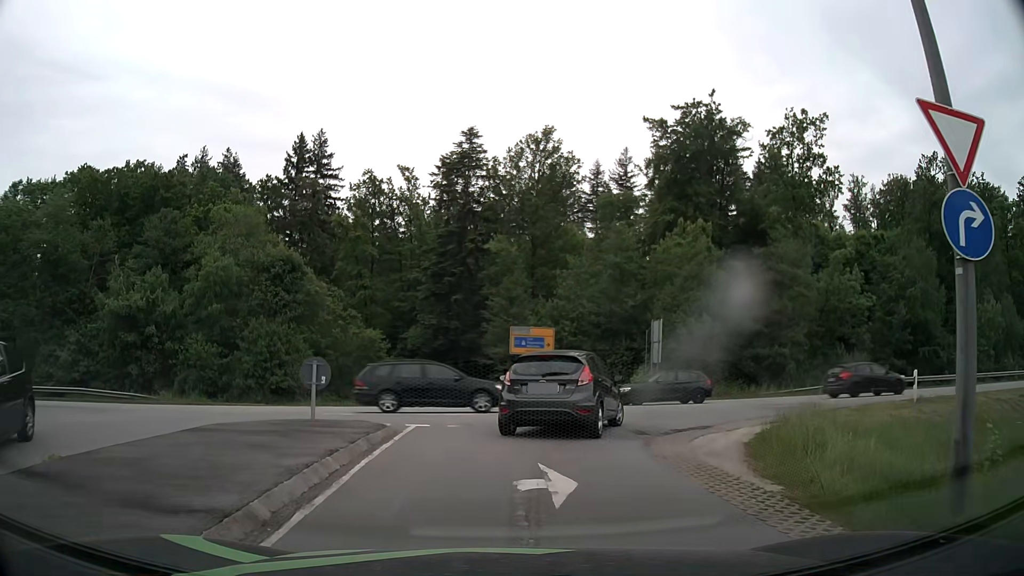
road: residential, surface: asphalt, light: Day
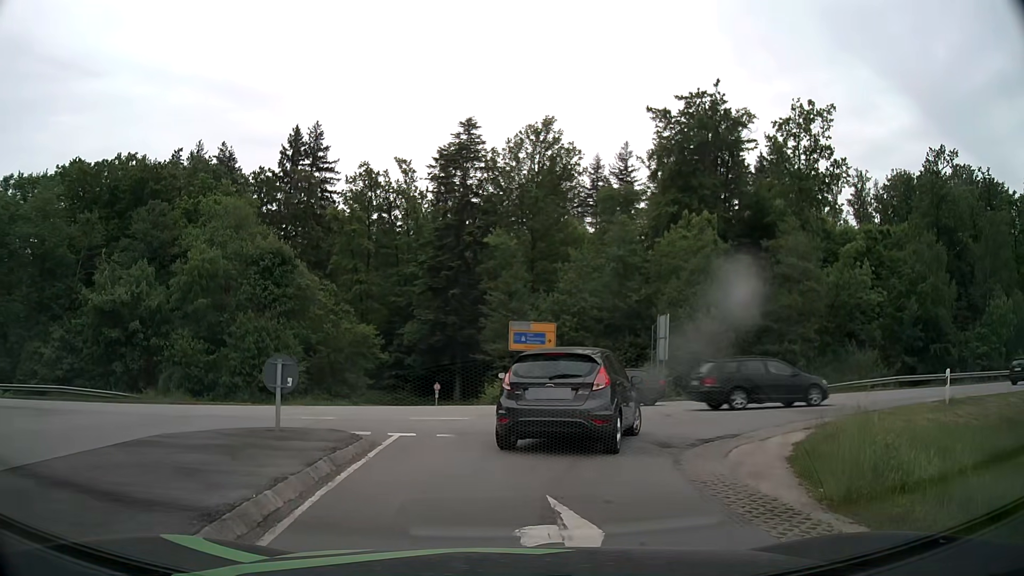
(0.0, +1.9) m; -1°
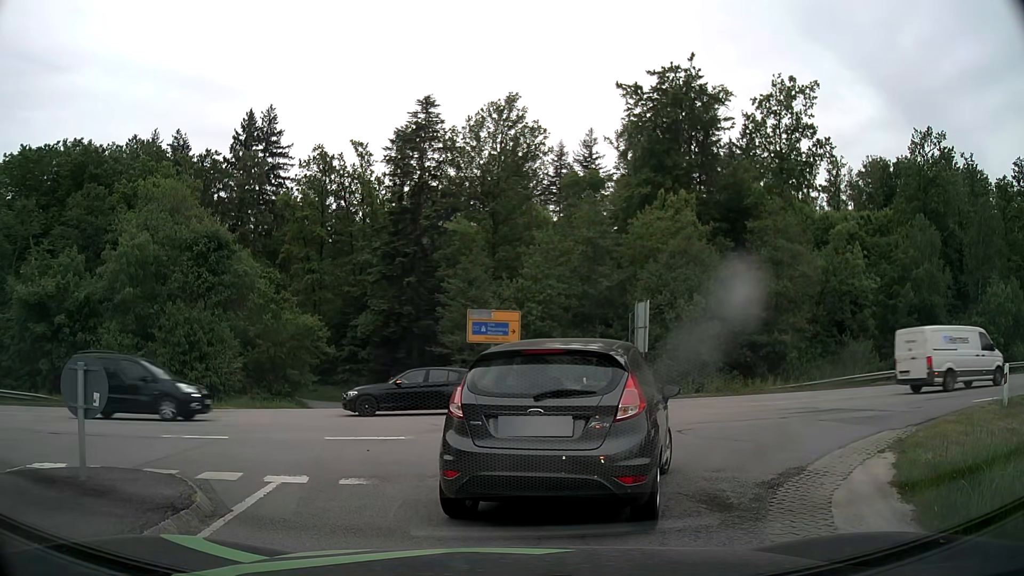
(+0.1, +4.2) m; +4°
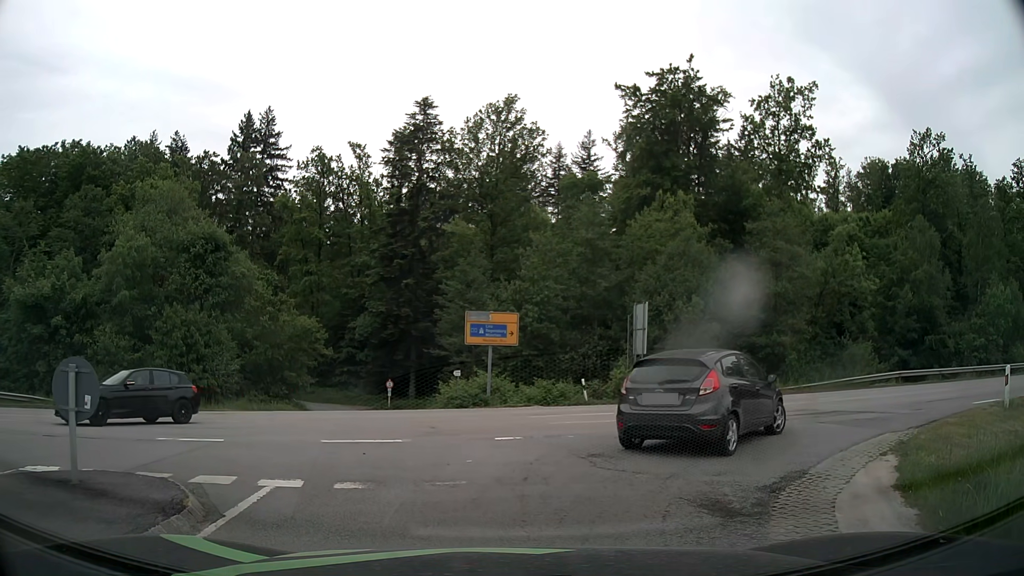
(0.0, +0.2) m; 0°
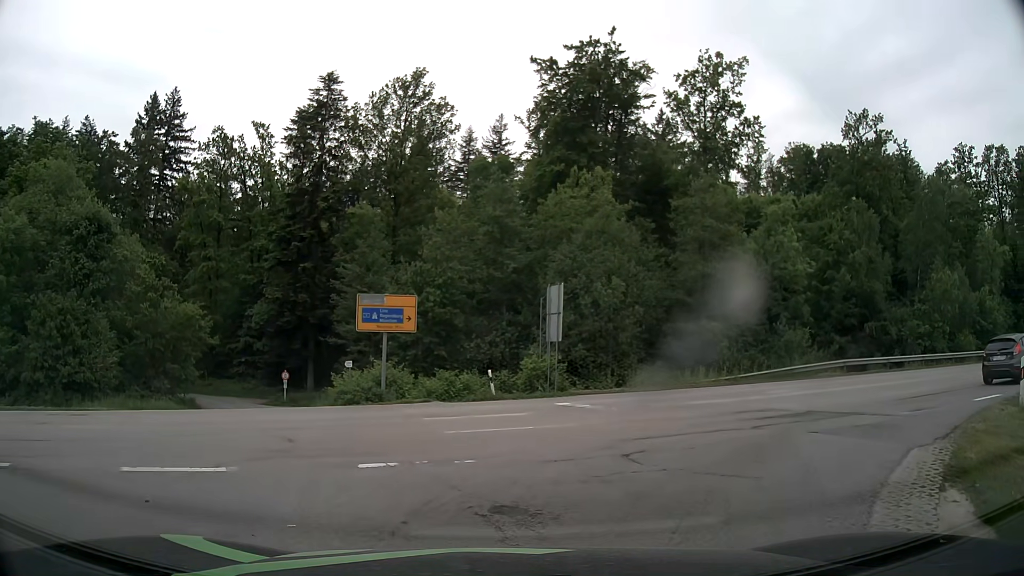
(+0.2, +3.9) m; +8°
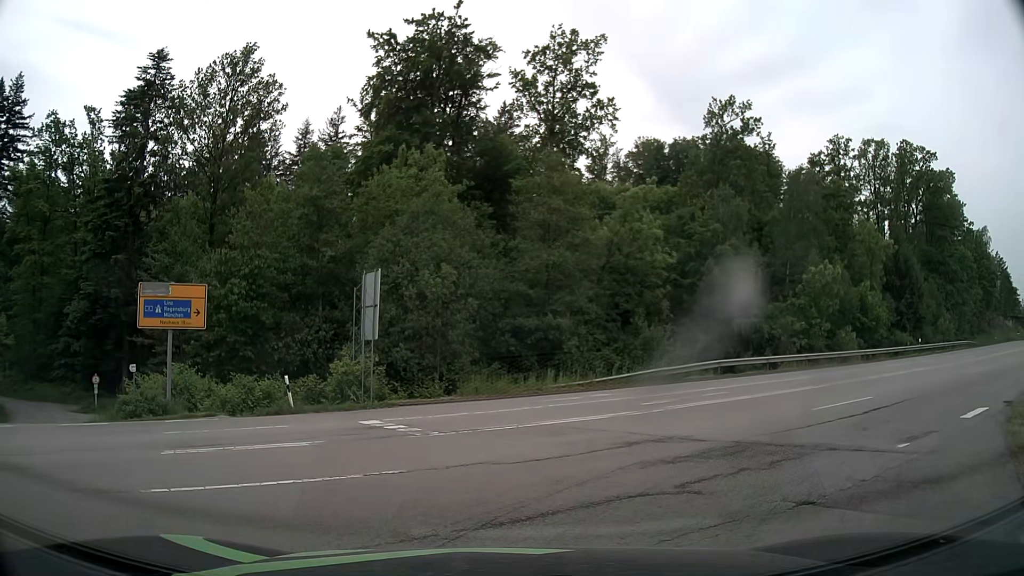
(+0.5, +4.8) m; +11°
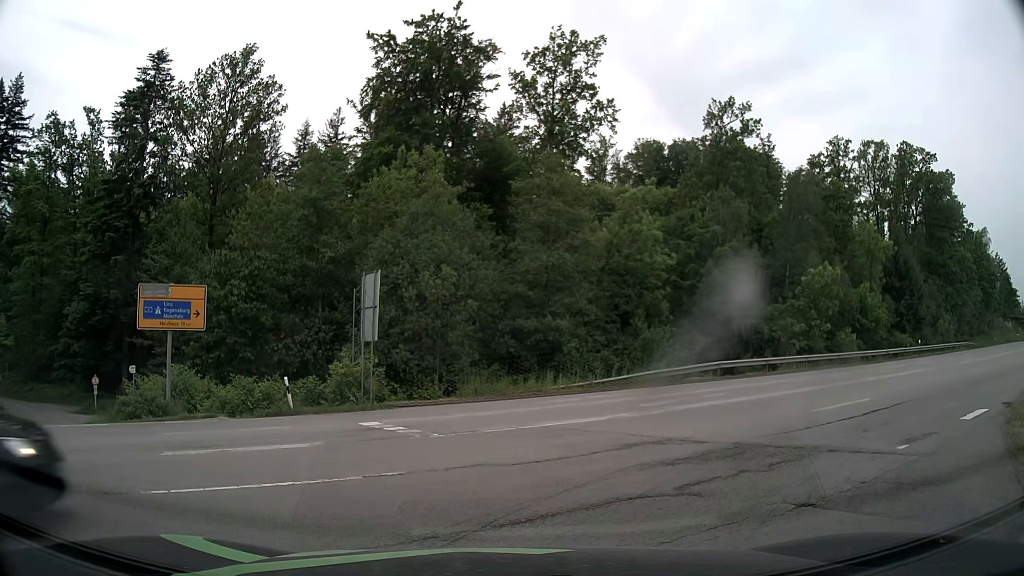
(0.0, +0.1) m; 0°
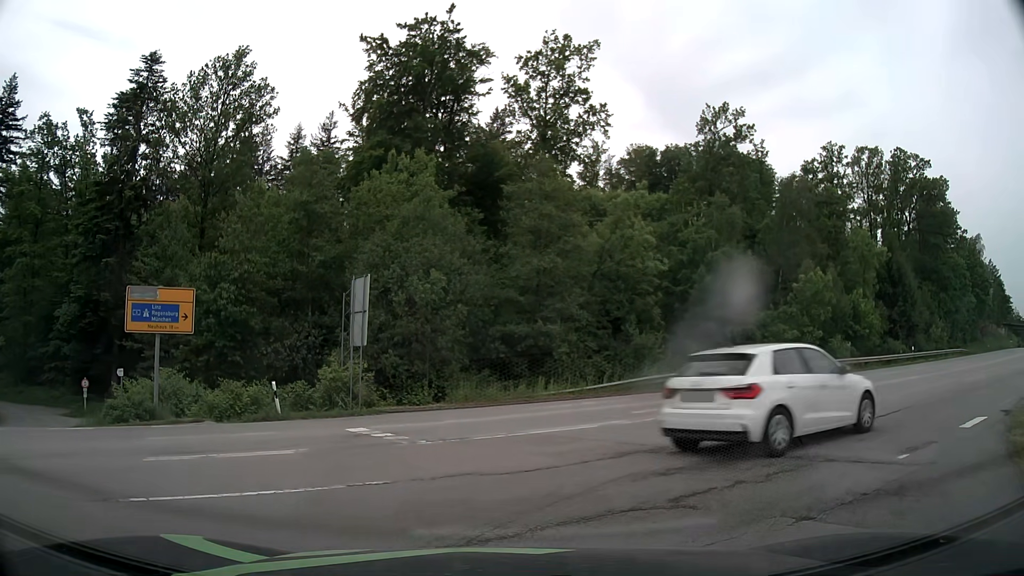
(0.0, +0.3) m; 0°
